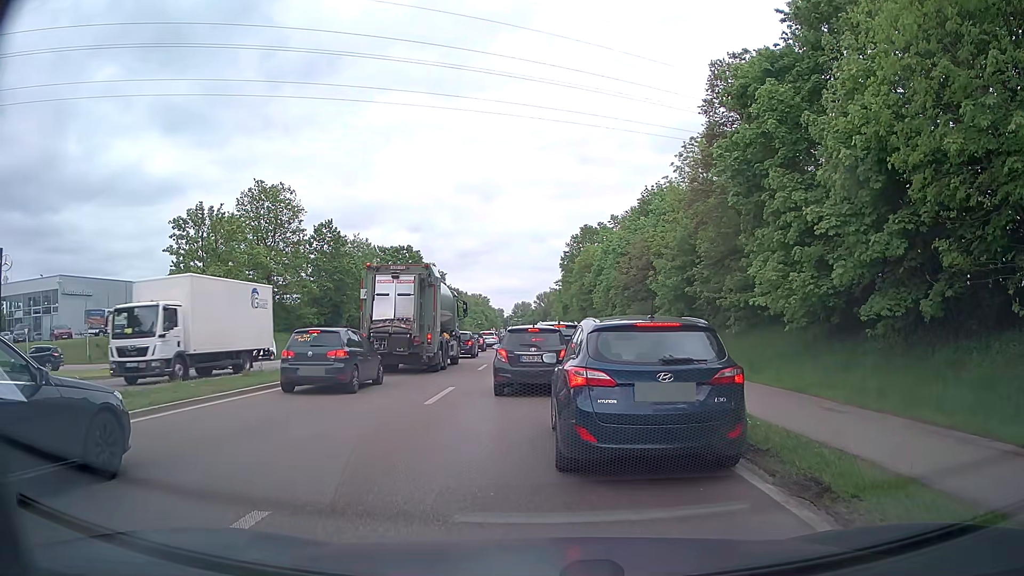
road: primary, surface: asphalt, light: Day
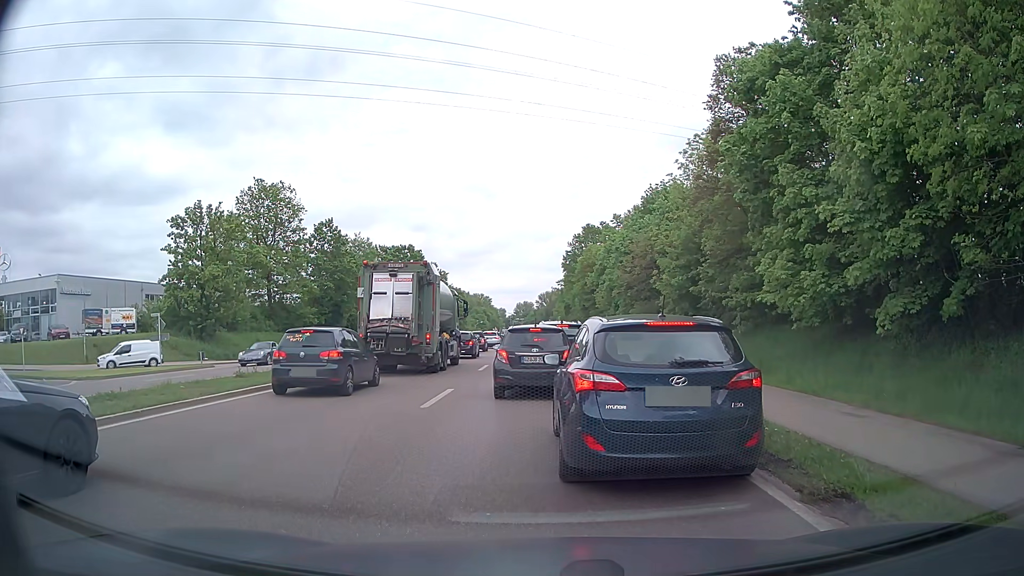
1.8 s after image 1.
(0.0, +0.6) m; 0°
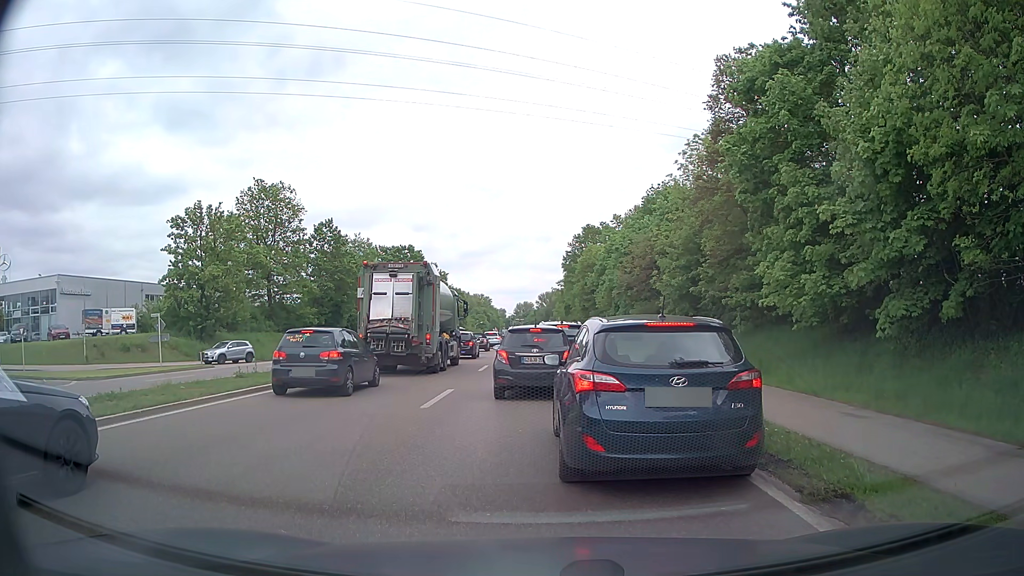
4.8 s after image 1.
(0.0, +0.1) m; 0°
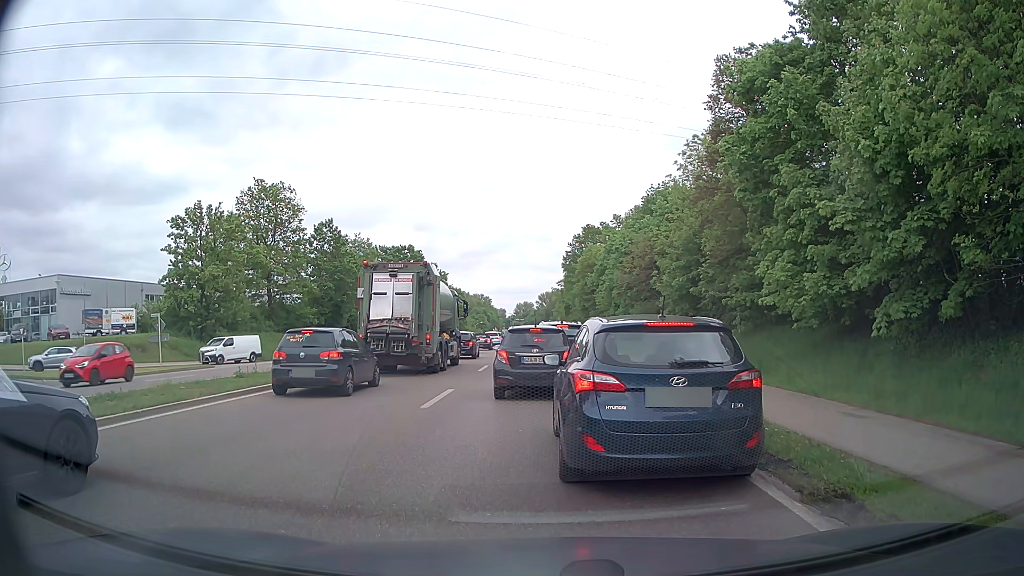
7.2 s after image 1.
(0.0, 0.0) m; 0°
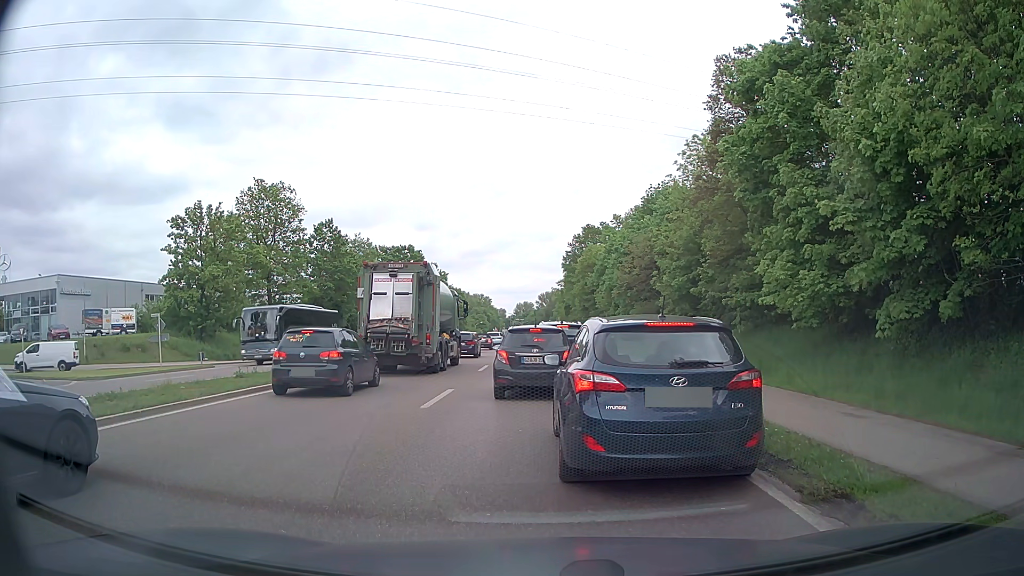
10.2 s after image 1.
(0.0, 0.0) m; 0°
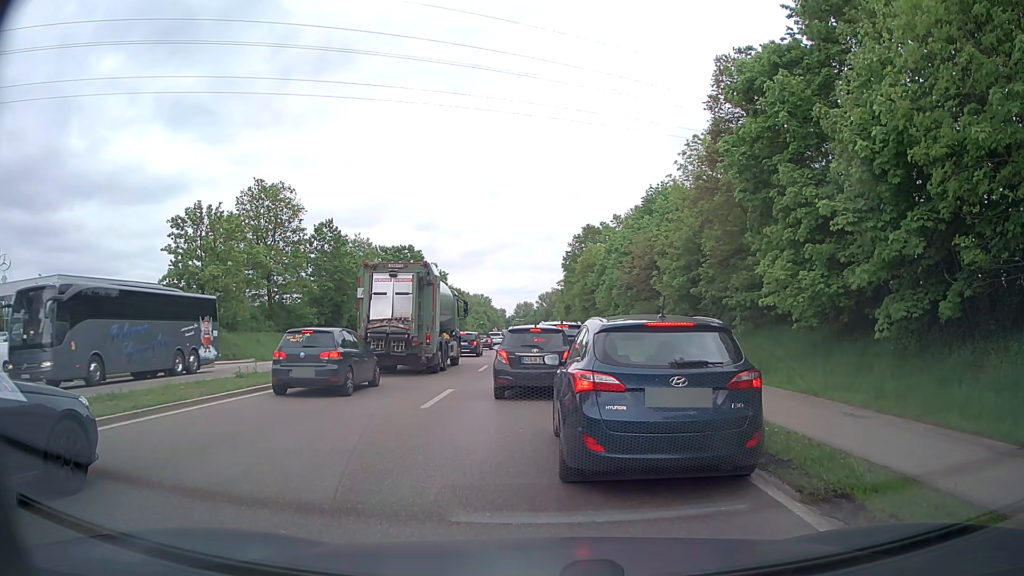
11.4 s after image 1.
(0.0, 0.0) m; 0°
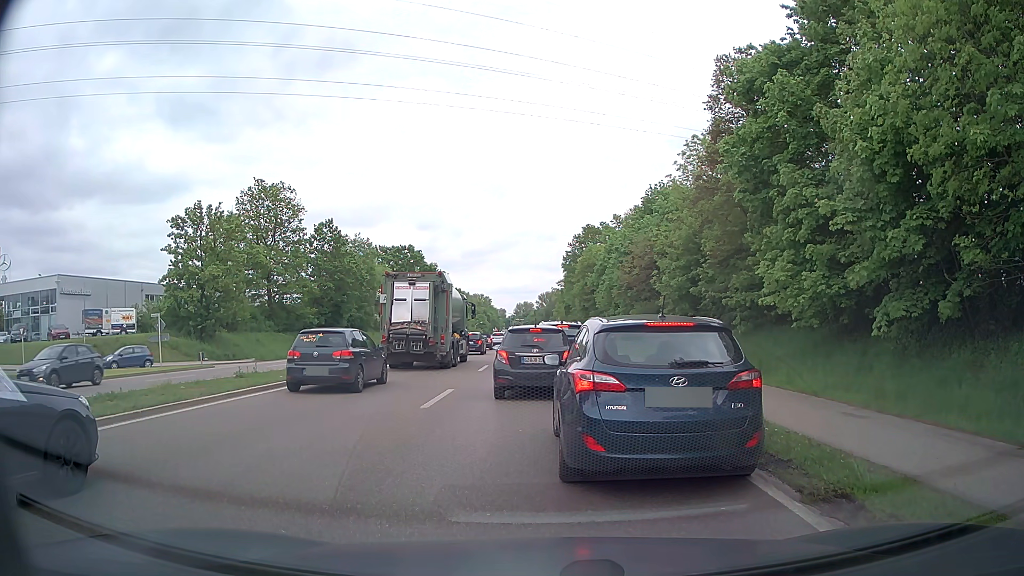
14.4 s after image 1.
(0.0, 0.0) m; 0°
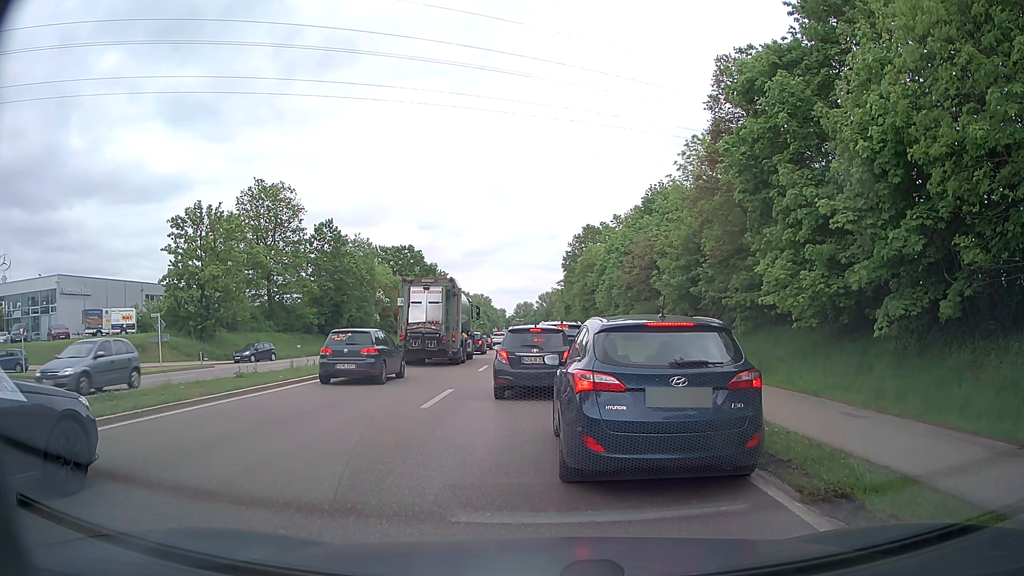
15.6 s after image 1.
(0.0, 0.0) m; 0°
